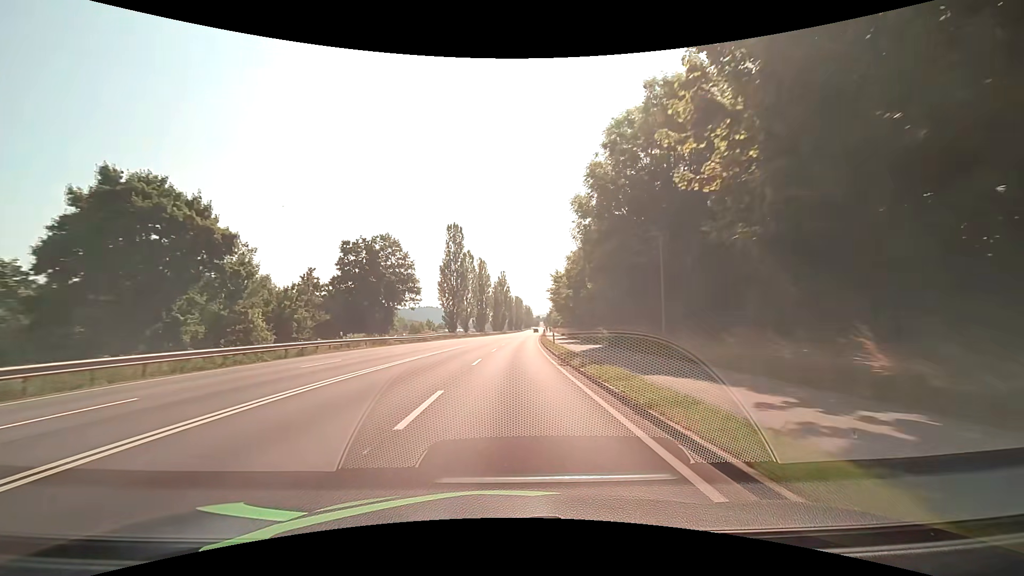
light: Day
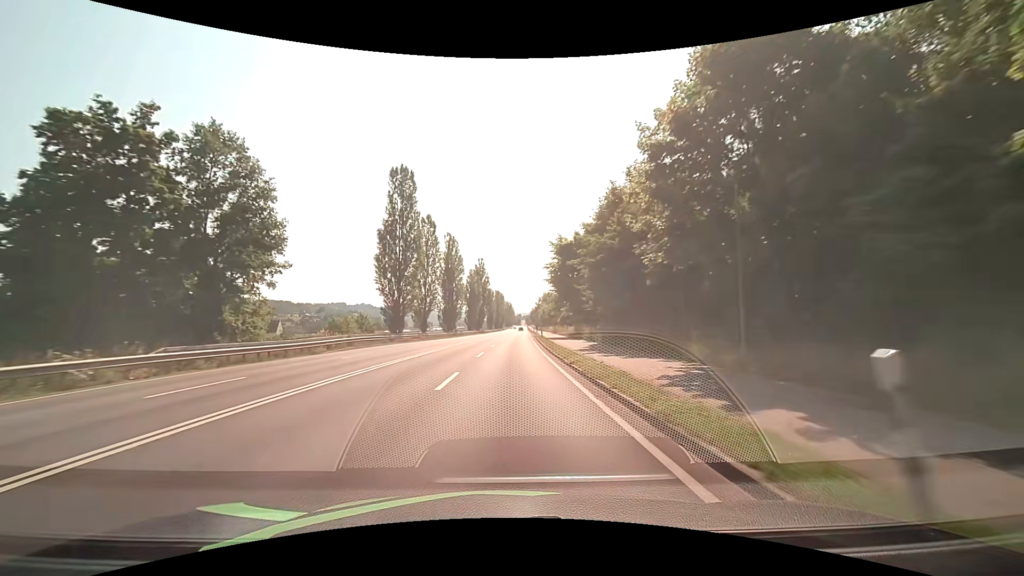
(+0.6, +31.7) m; +2°
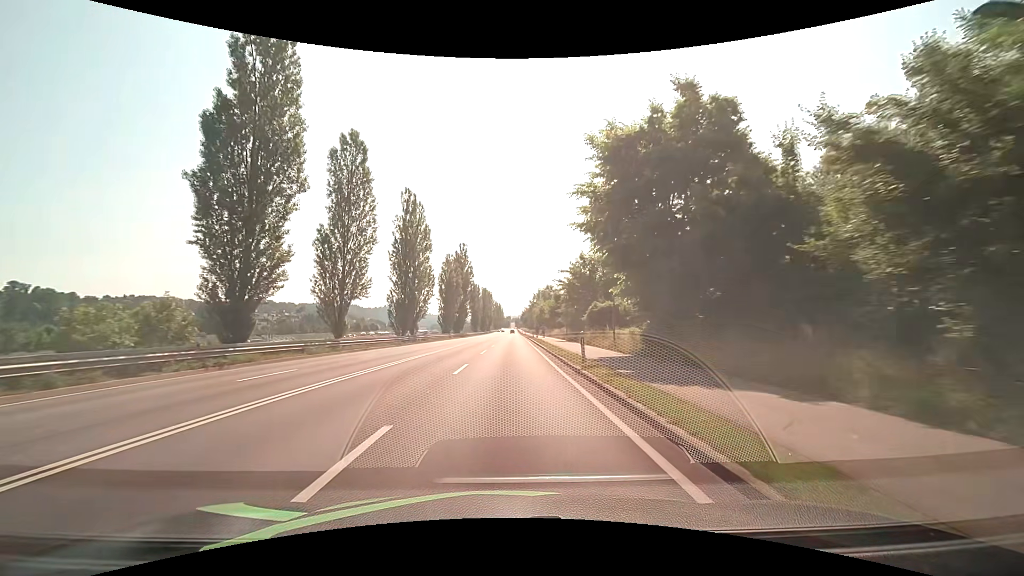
(+0.5, +32.0) m; +1°
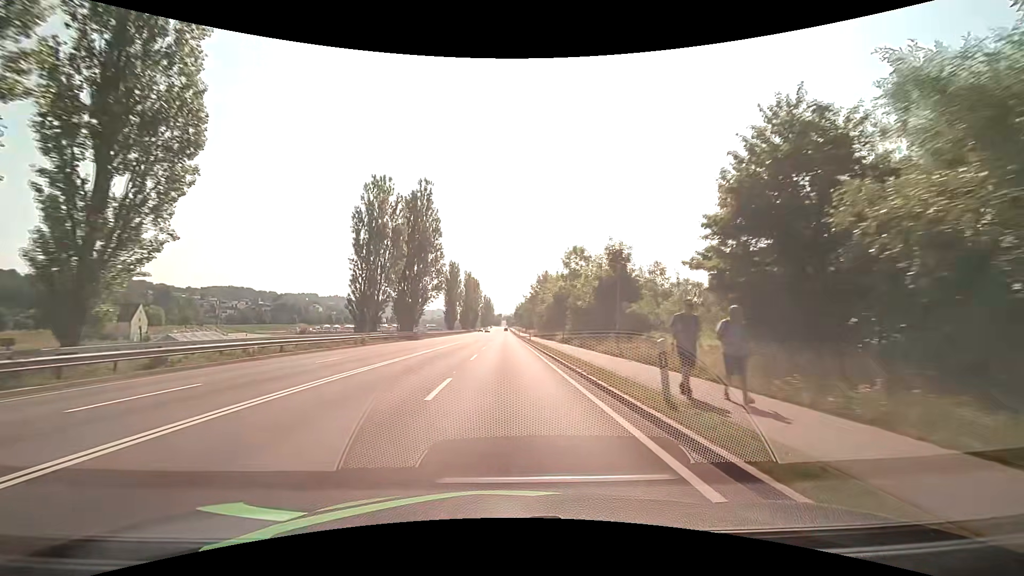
(+0.5, +53.5) m; +1°
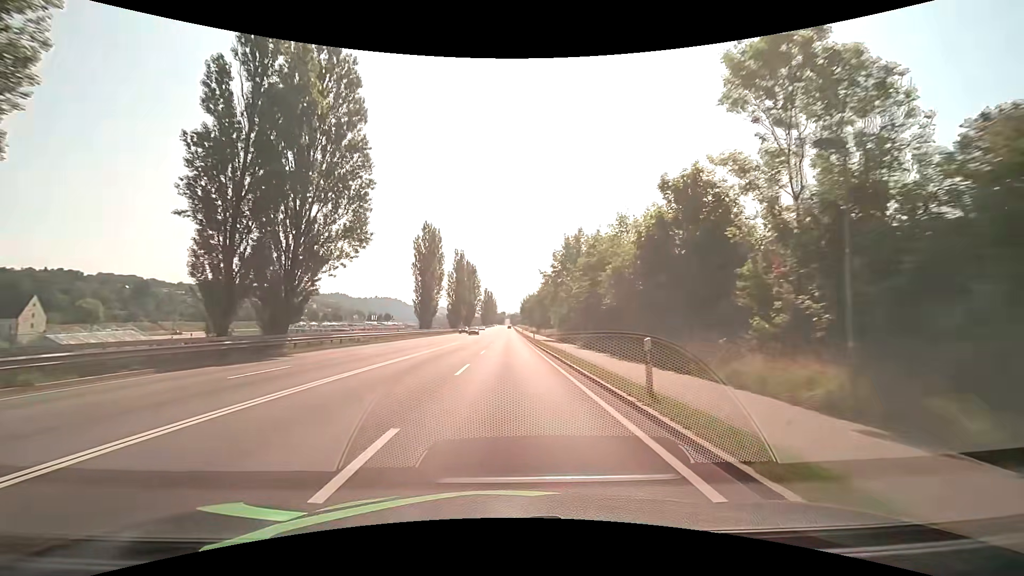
(0.0, +43.0) m; 0°
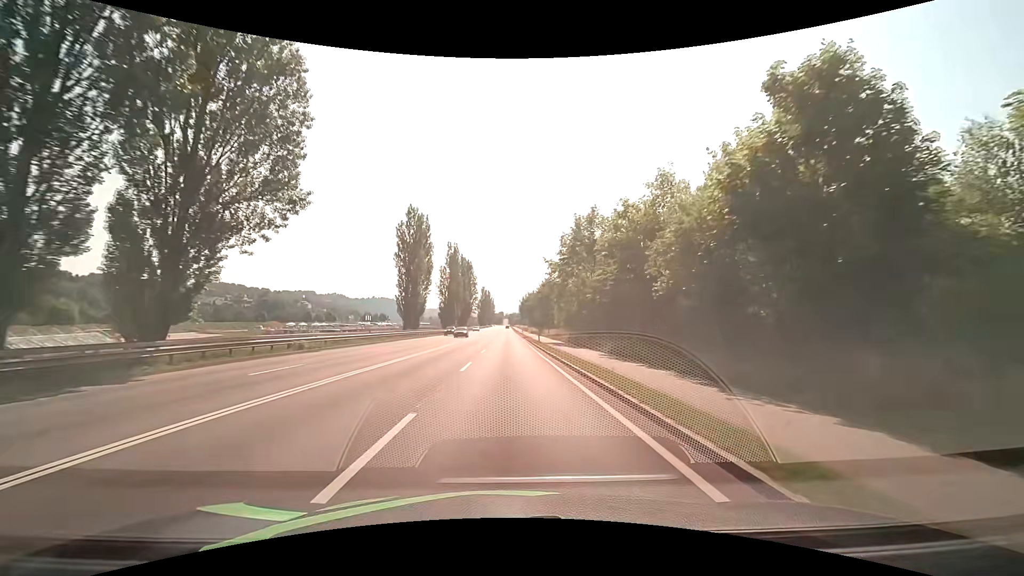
(0.0, +10.8) m; 0°
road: primary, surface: asphalt
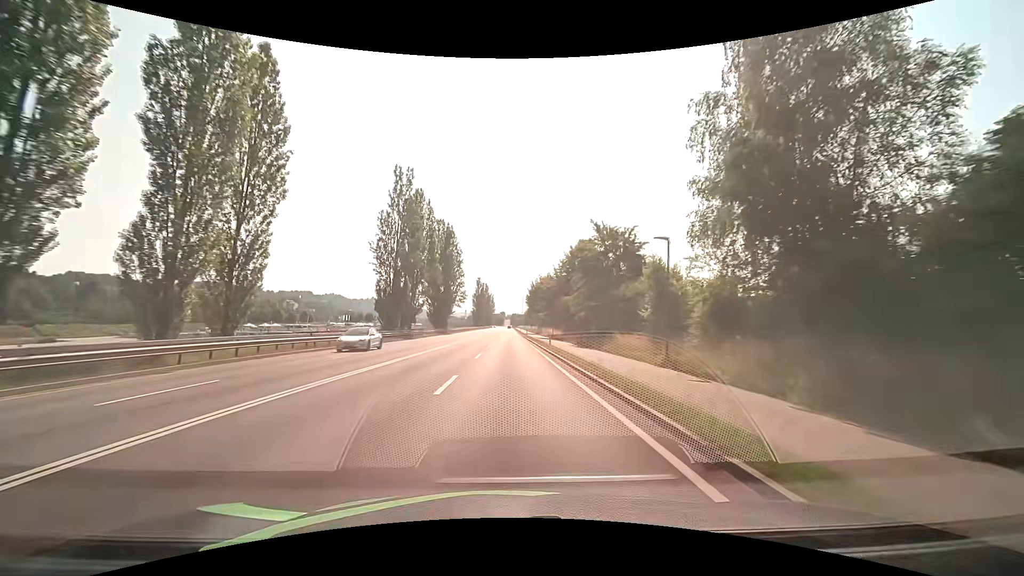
(+0.1, +54.0) m; 0°
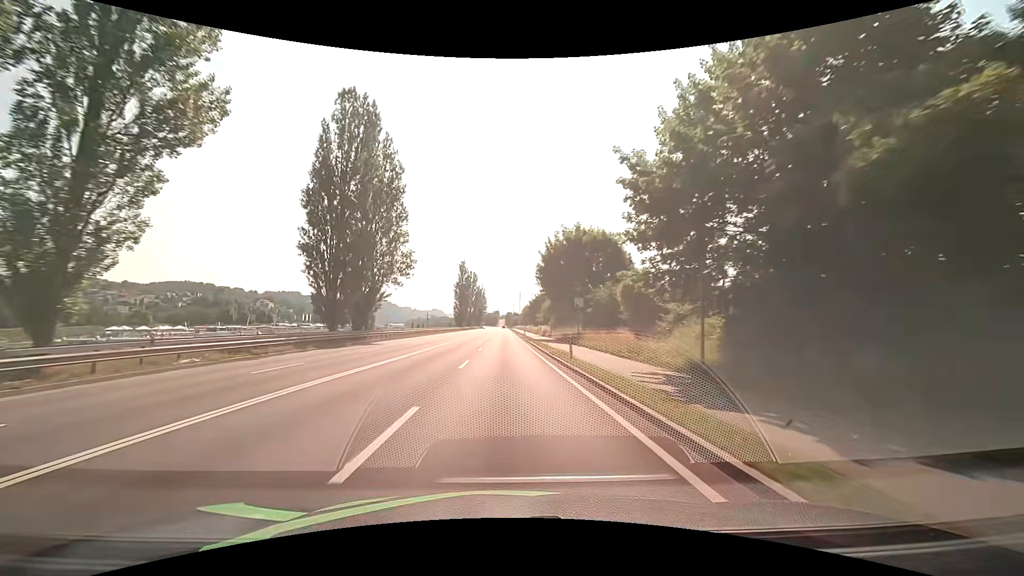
(+0.1, +53.9) m; 0°
(0, +10) (0, +20) (0, +30) (0, +40) (0, +50) (0, +60) (0, +70) (-1, +80) (-1, +90) (-1, +100) m
